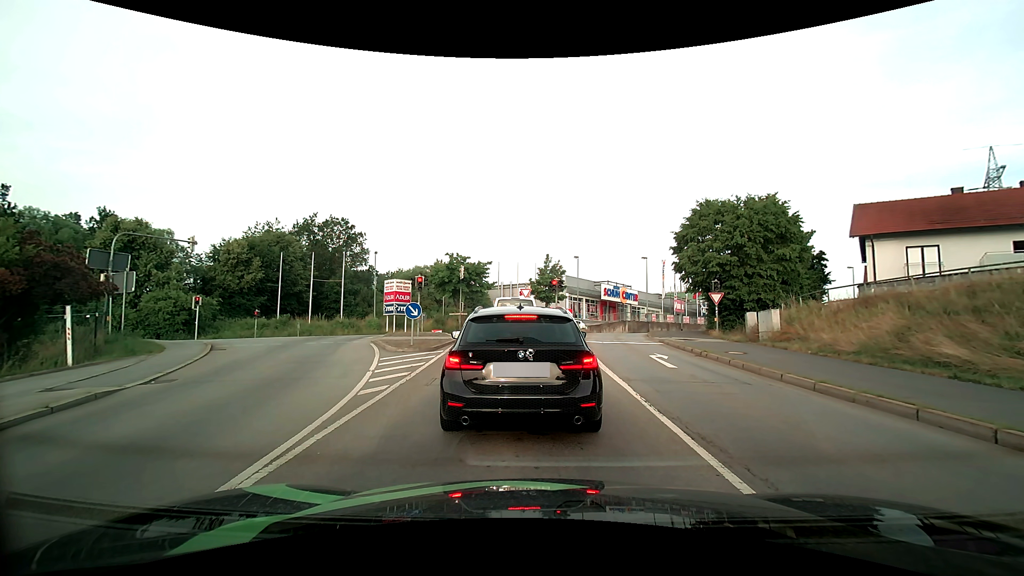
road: primary_link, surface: asphalt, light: Day
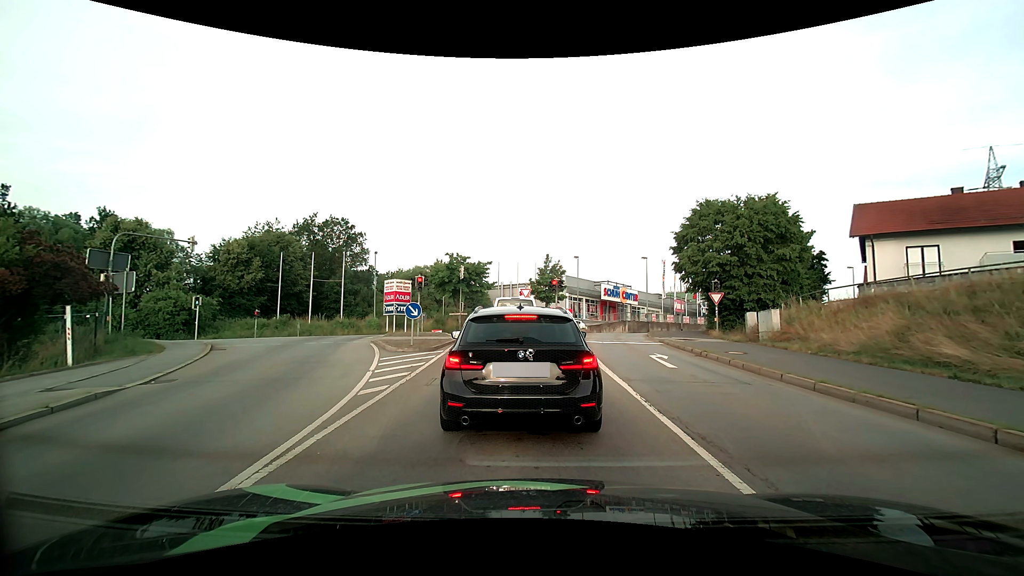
(0.0, 0.0) m; 0°
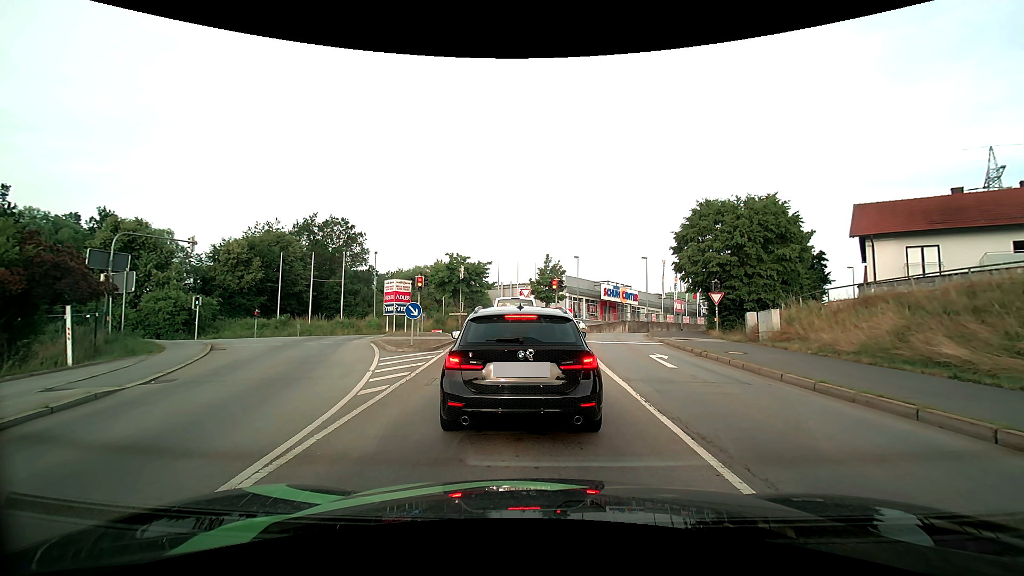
(0.0, 0.0) m; 0°
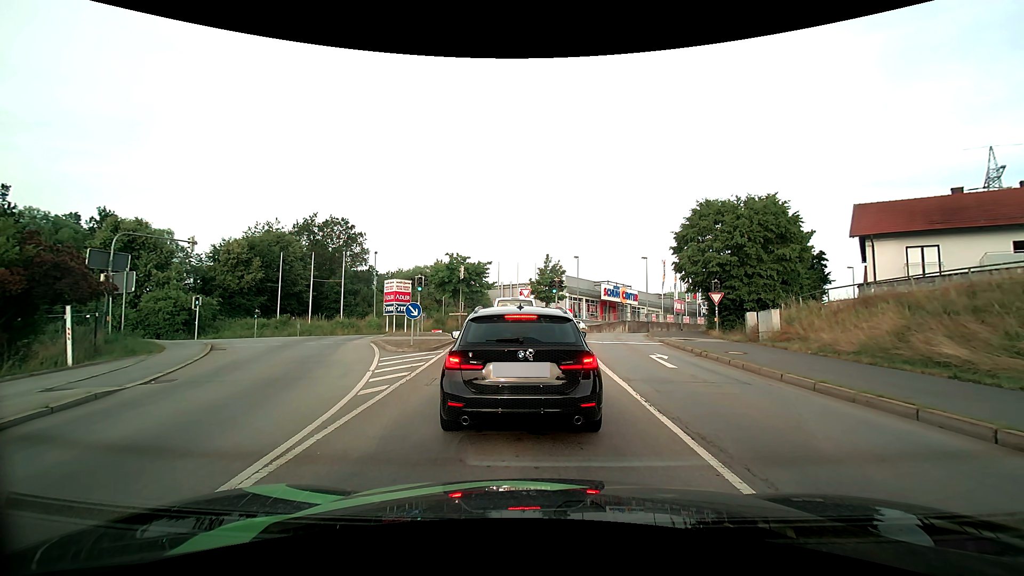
(0.0, 0.0) m; 0°
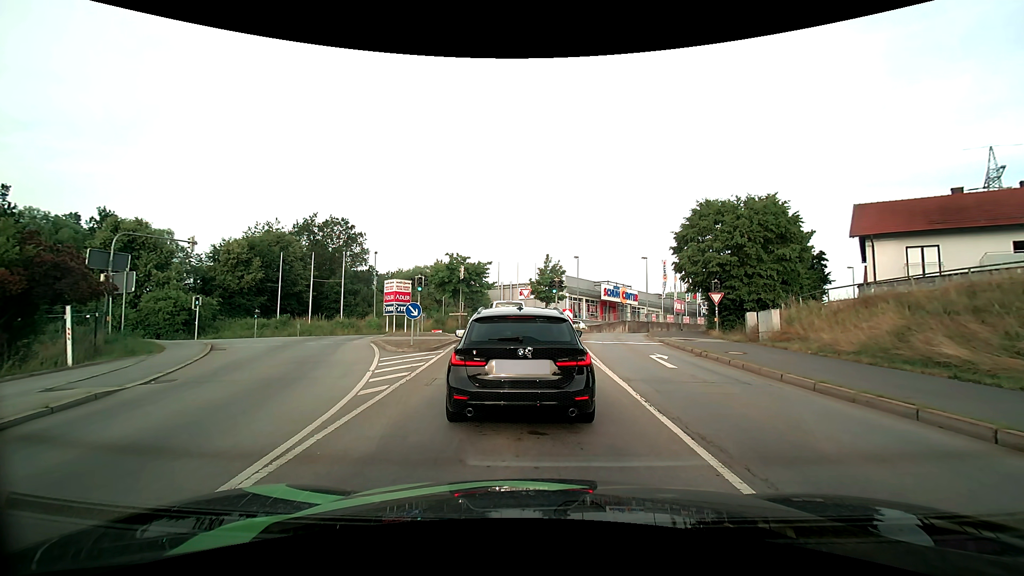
(0.0, 0.0) m; 0°
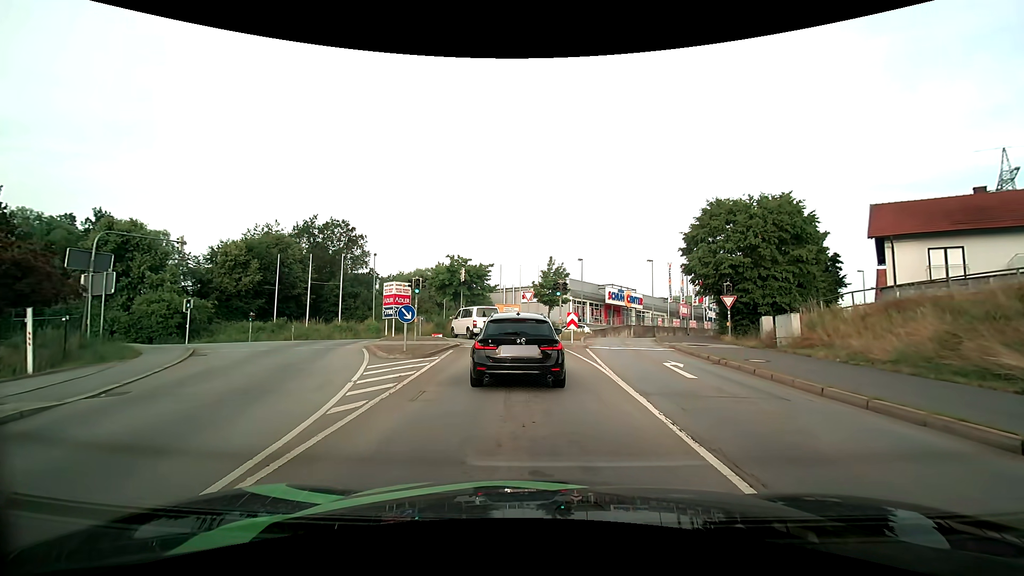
(0.0, +1.5) m; 0°
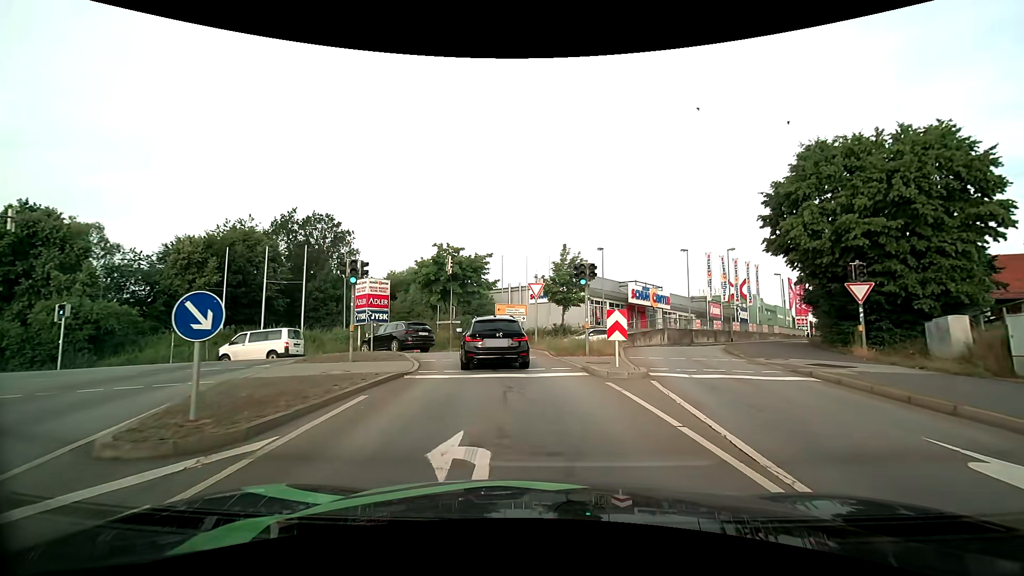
(-0.1, +11.1) m; -2°
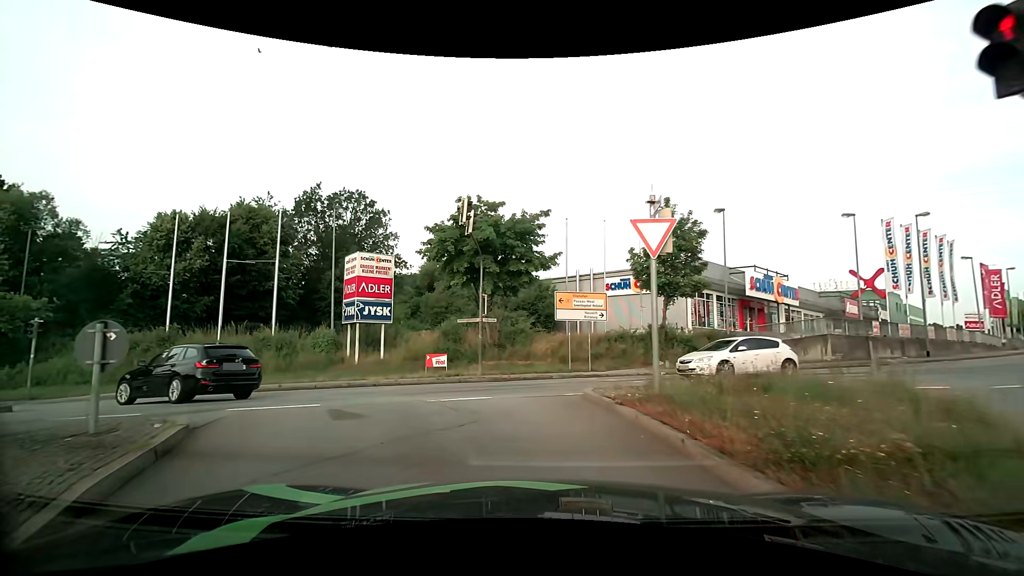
(-0.6, +15.3) m; -7°
(-2, +10) (-10, +16) (-19, +17) (-29, +17) (-39, +17) (-49, +17) (-59, +19) (-69, +22) (-79, +24) (-88, +26) m
